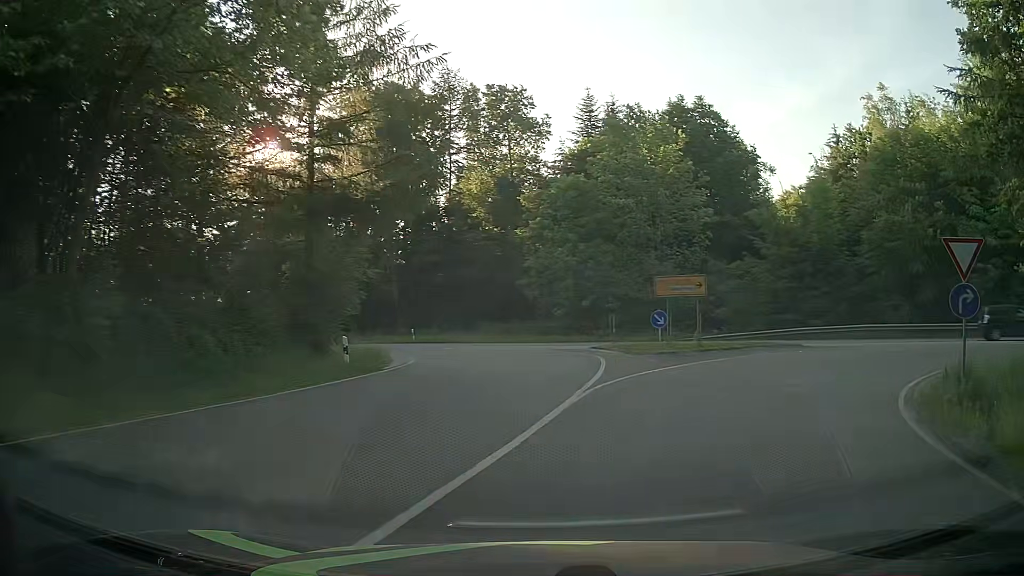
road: primary_link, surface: asphalt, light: Day
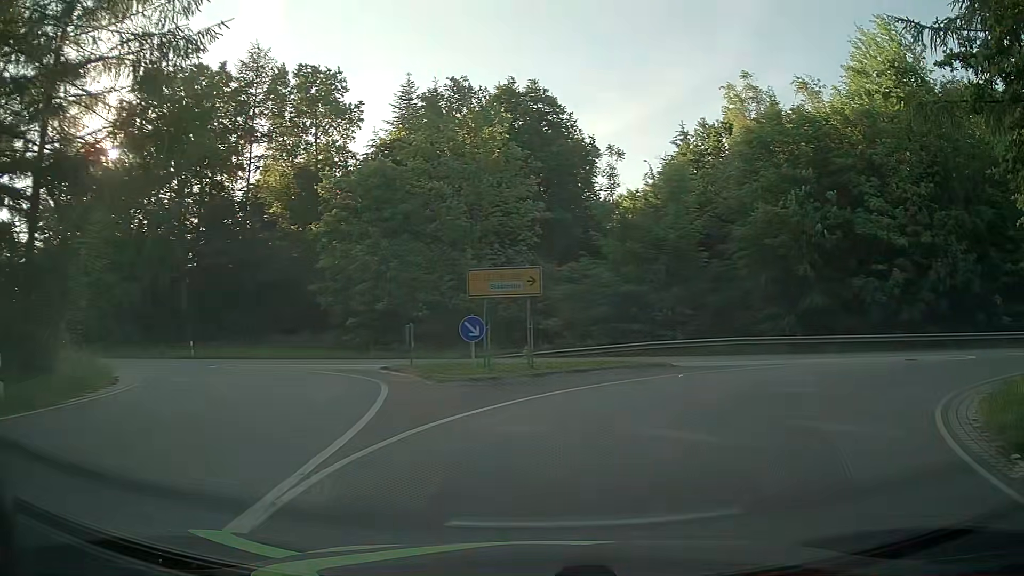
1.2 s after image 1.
(+1.0, +7.3) m; +17°
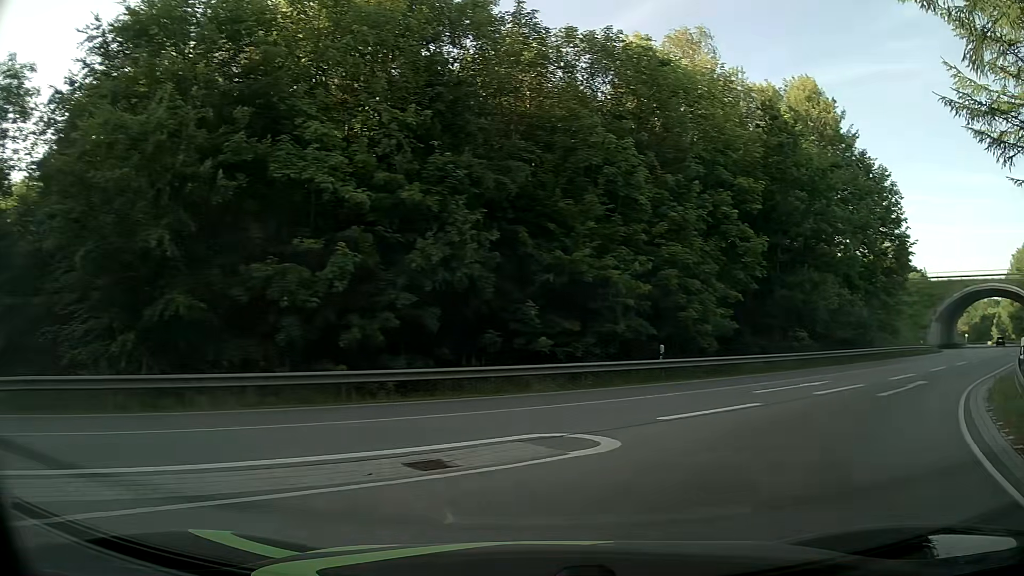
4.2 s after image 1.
(+5.9, +14.9) m; +50°
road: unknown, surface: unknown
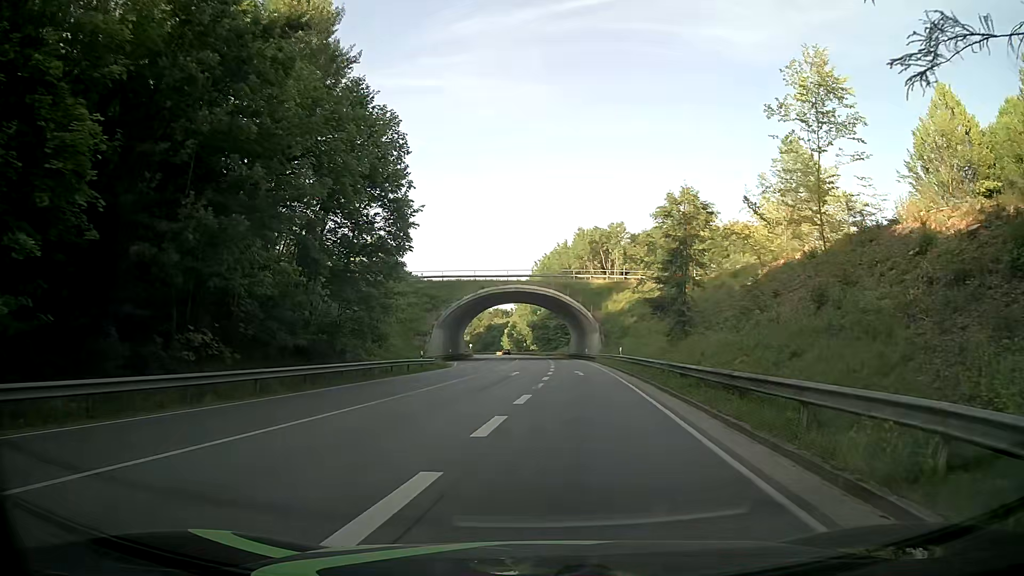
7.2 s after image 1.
(+8.1, +15.9) m; +42°
(0, +10) (+1, +20) (+2, +30) (+2, +40) (+3, +50) (+2, +60) (+2, +70) (+2, +80) (+1, +90) (+1, +100) m
